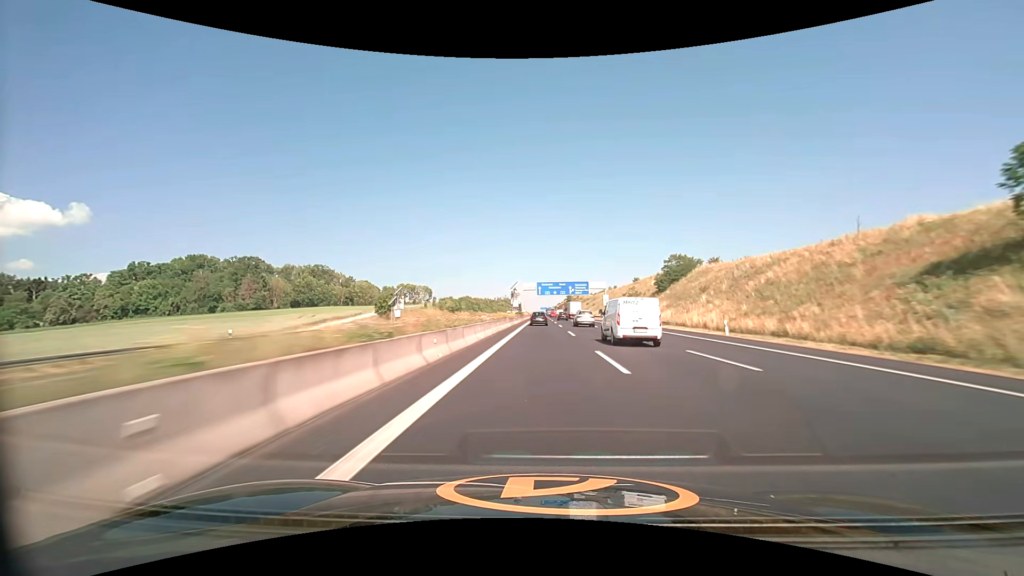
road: motorway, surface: asphalt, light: Day
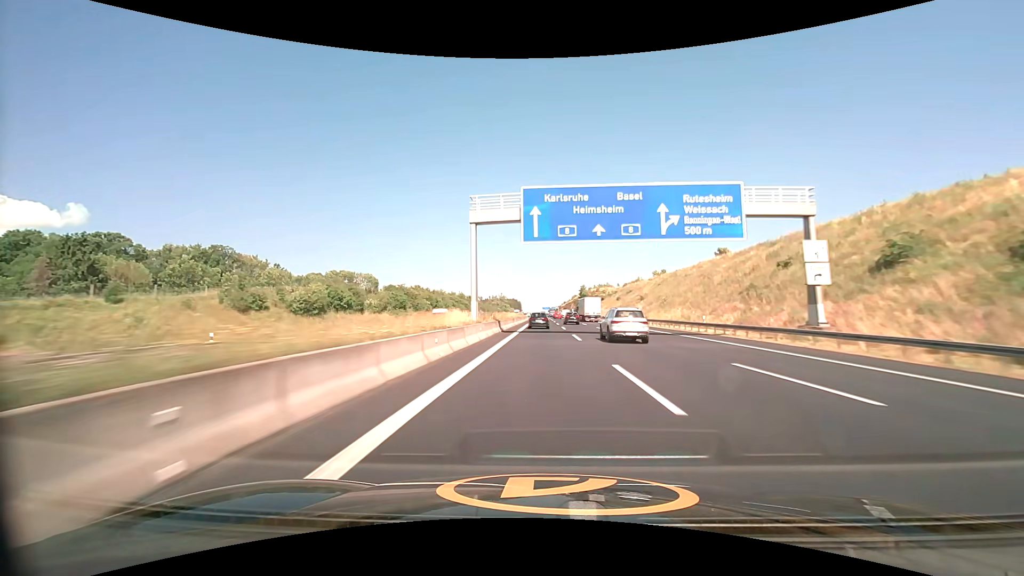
(+0.1, +94.1) m; 0°
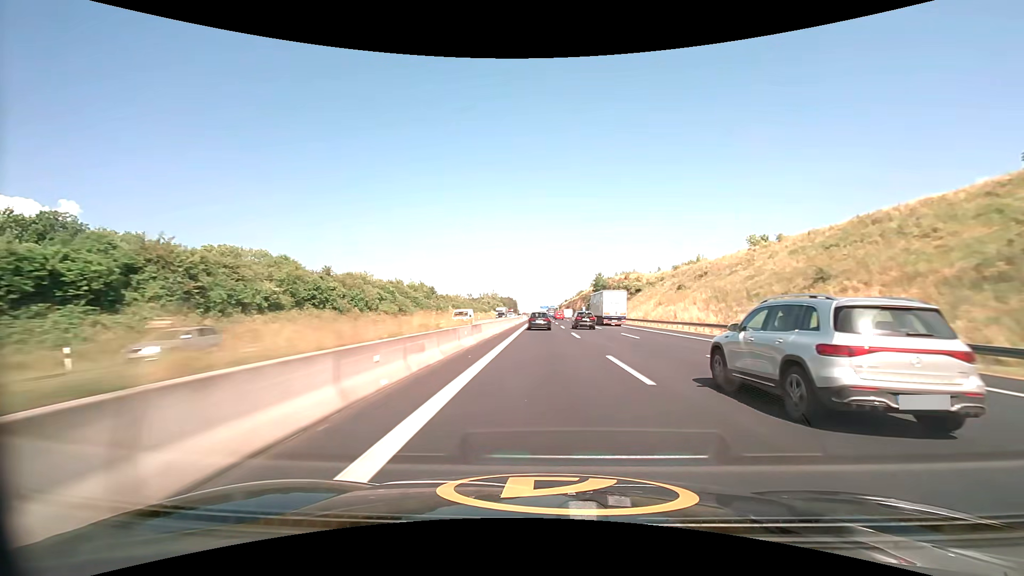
(-0.2, +68.9) m; 0°
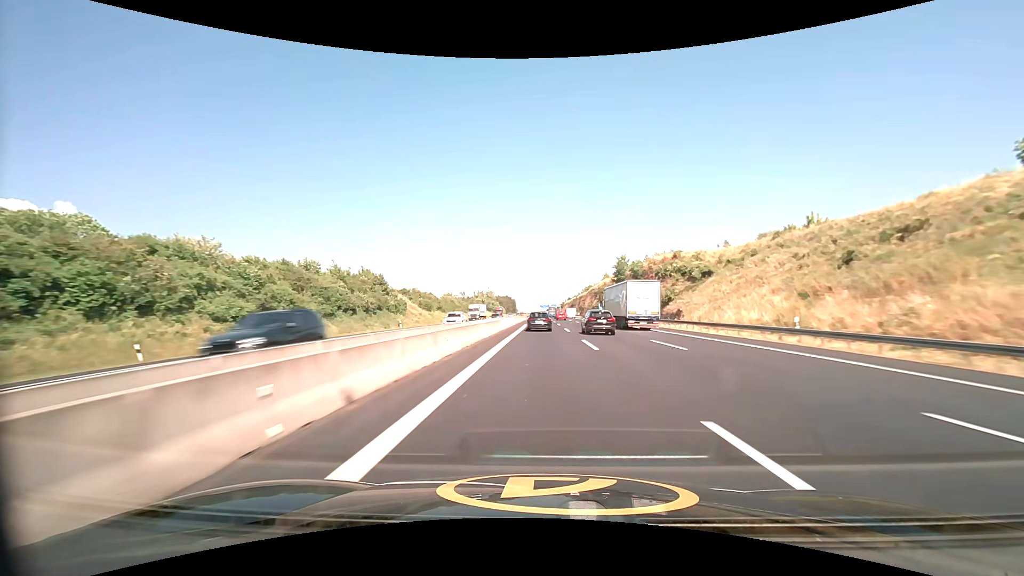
(+0.1, +45.2) m; 0°
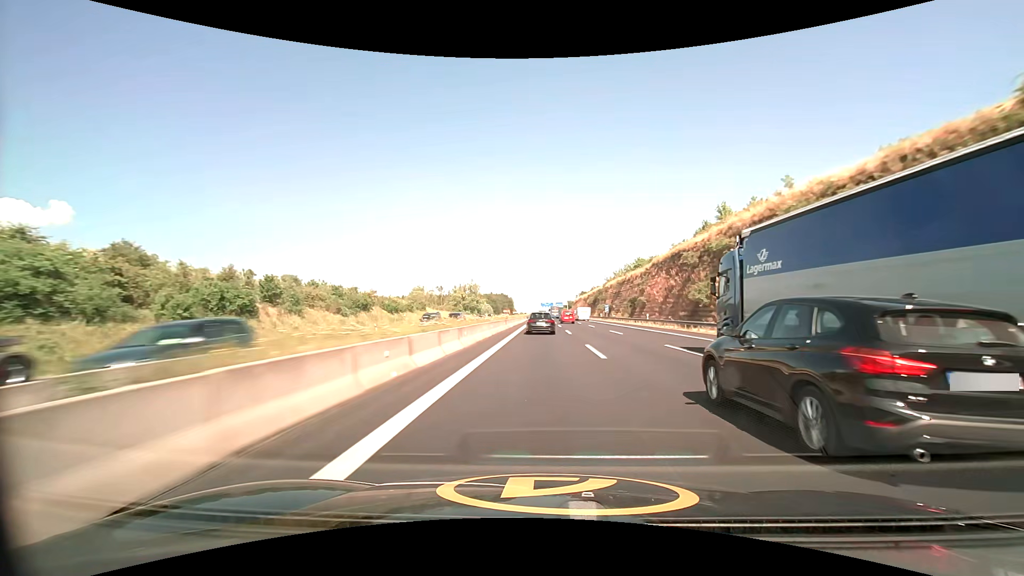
(0.0, +110.9) m; 0°
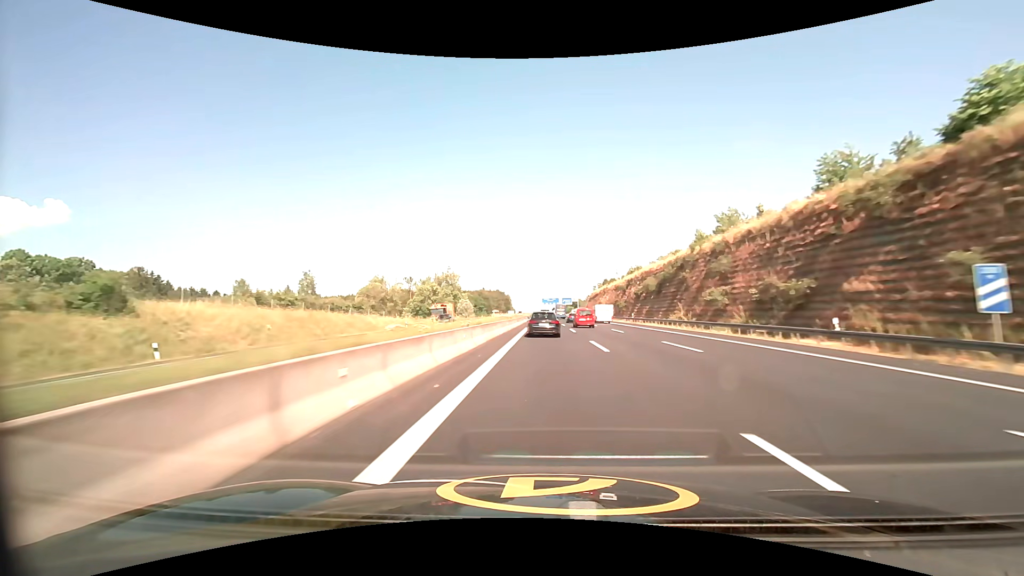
(-0.3, +87.1) m; 0°
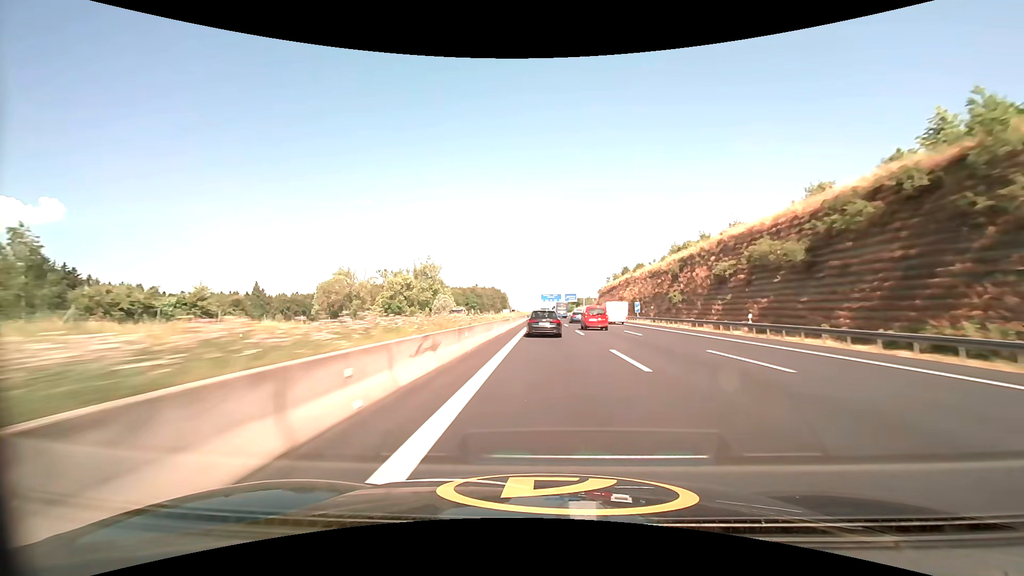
(+0.1, +41.9) m; 0°
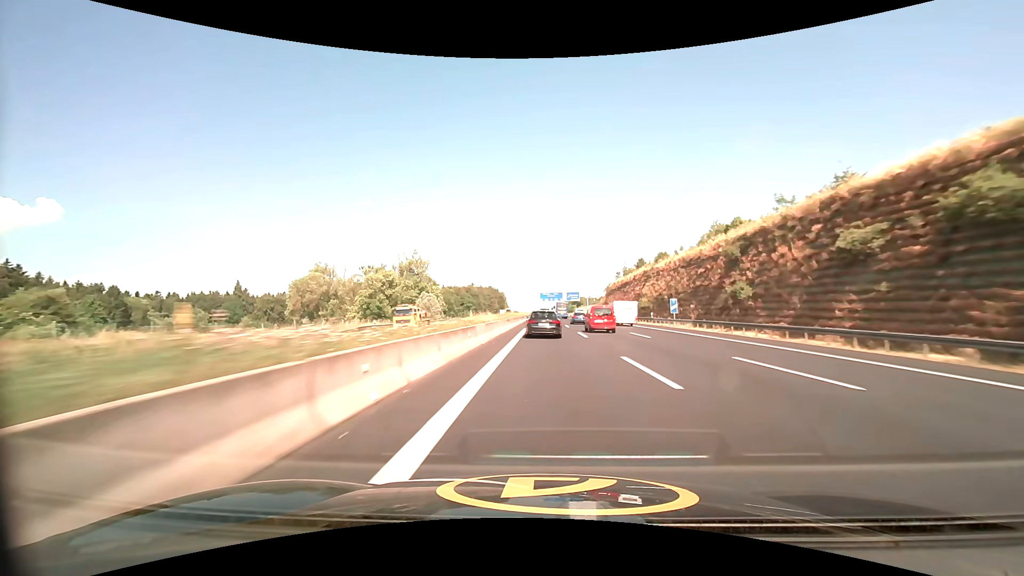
(0.0, +20.3) m; 0°
(0, +10) (0, +20) (0, +30) (0, +40) (0, +50) (0, +60) (0, +70) (0, +80) (0, +90) (0, +100) m
